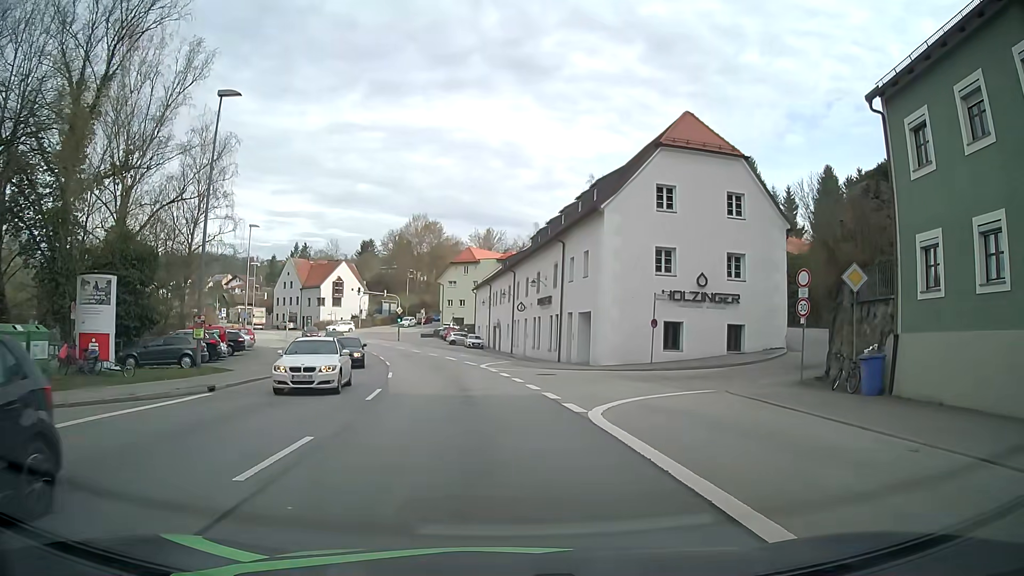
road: primary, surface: asphalt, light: Day
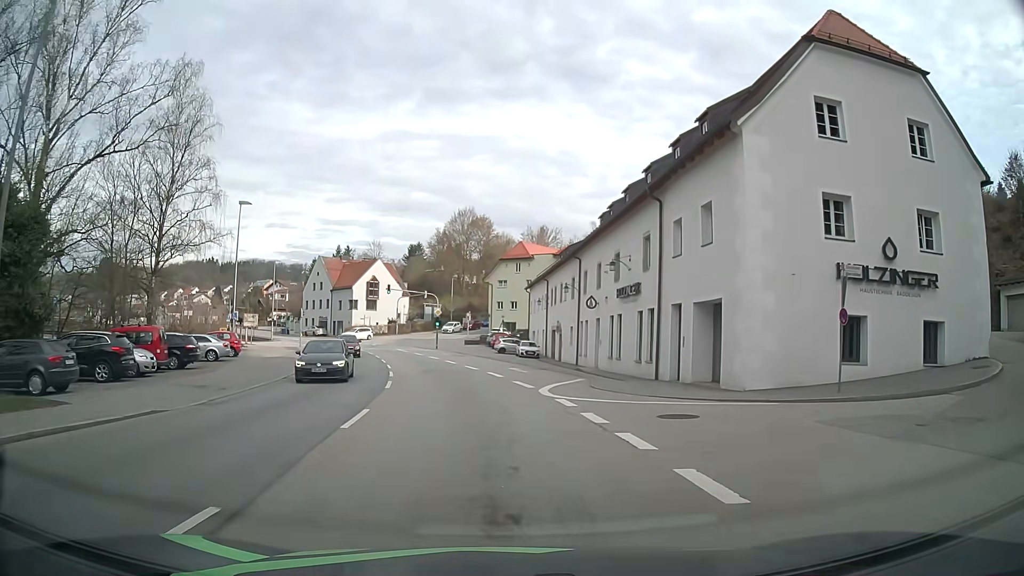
(-0.8, +13.6) m; -6°
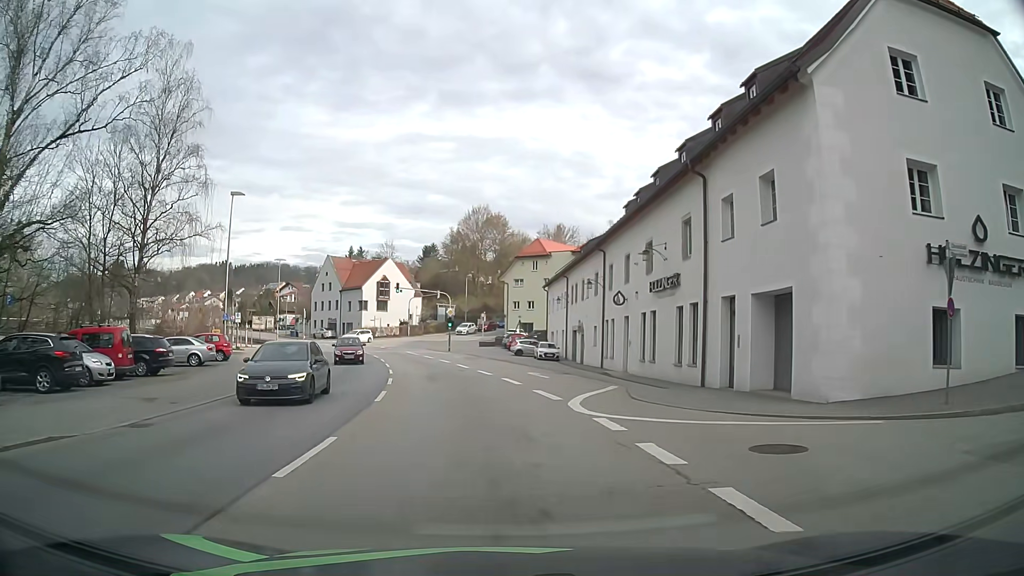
(0.0, +4.2) m; 0°
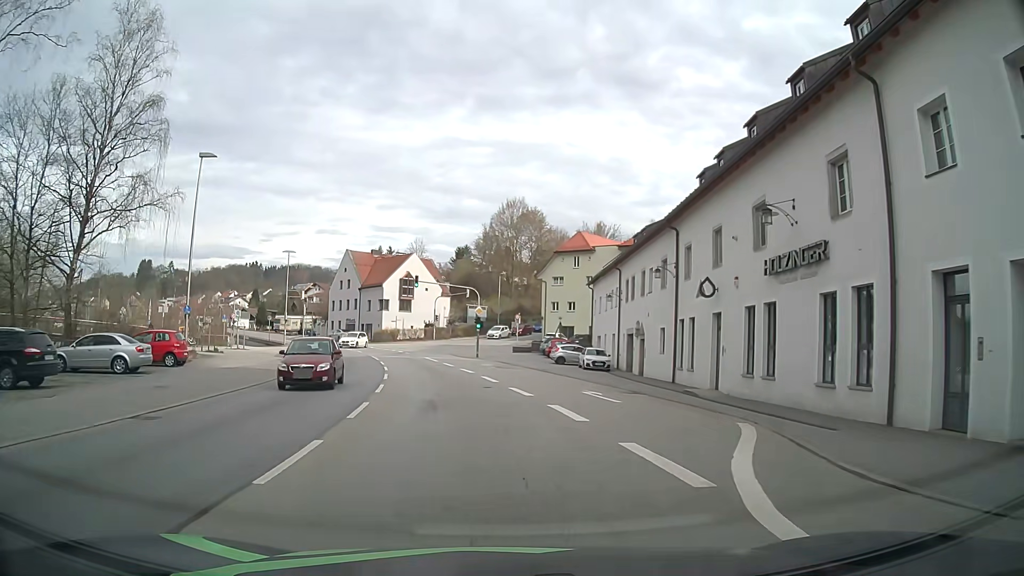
(-0.3, +9.9) m; -4°
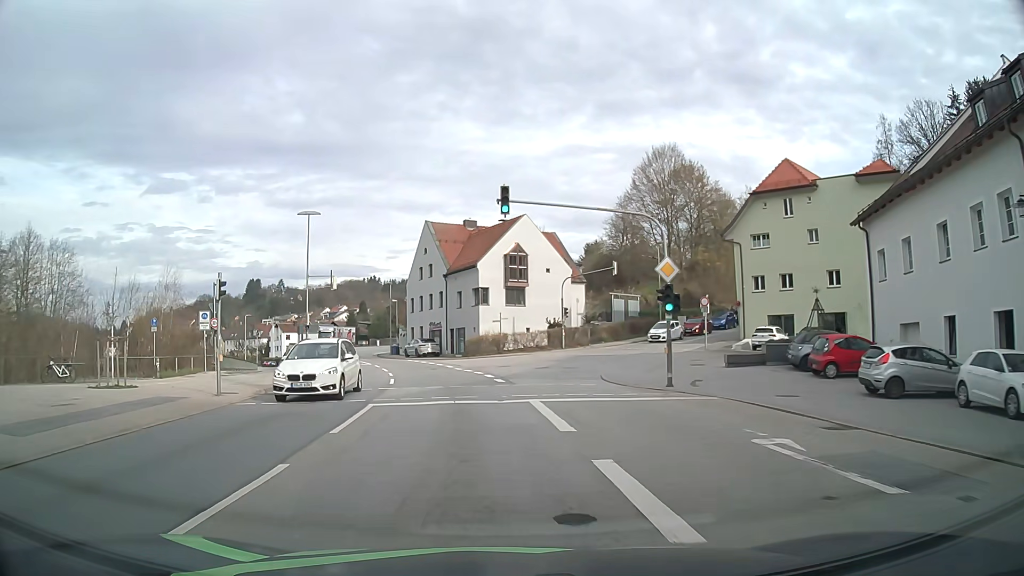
(-2.4, +31.7) m; -10°
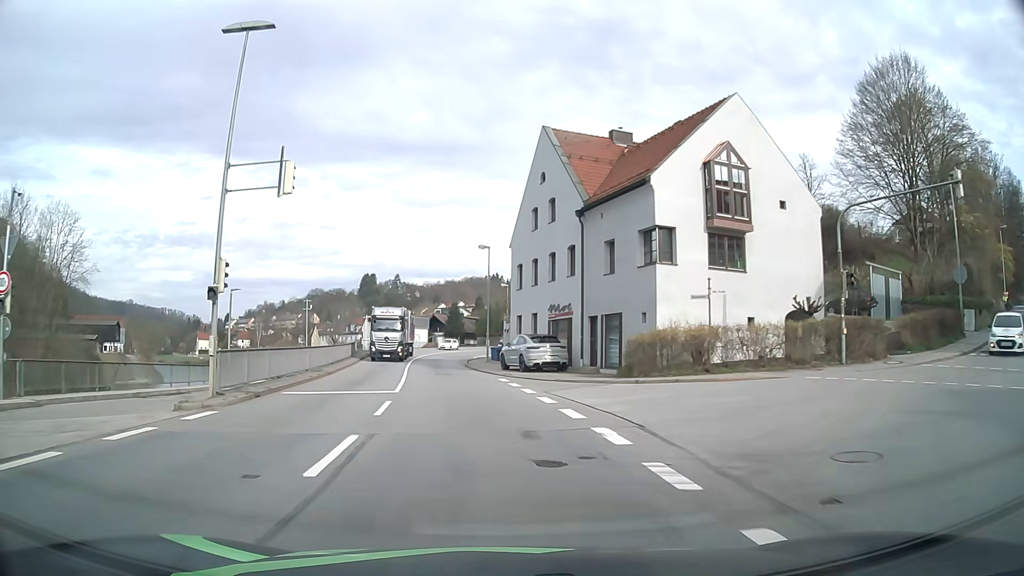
(-2.8, +28.7) m; -11°
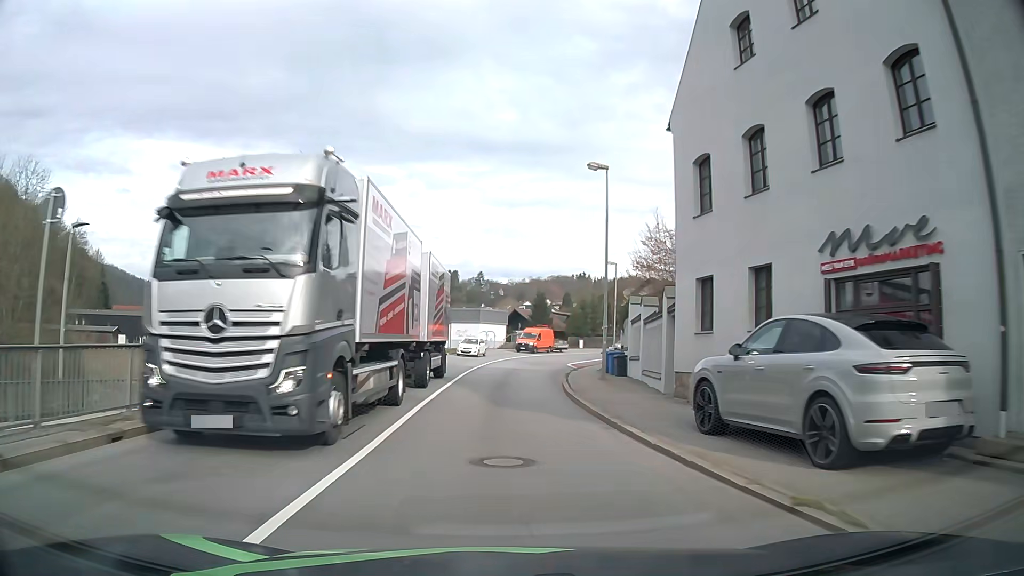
(-1.6, +22.5) m; -7°
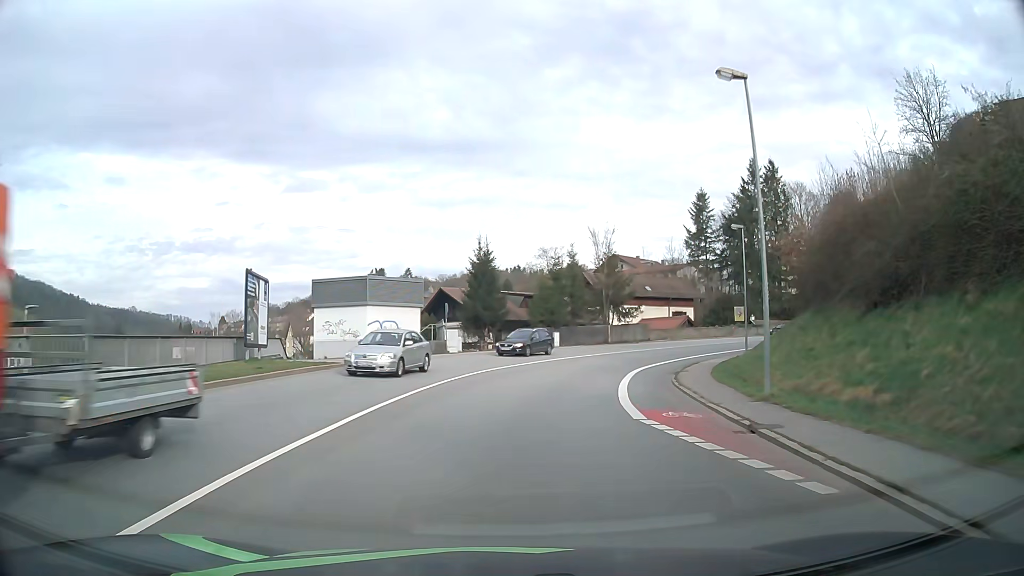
(+0.6, +39.1) m; +5°
(0, +10) (+2, +20) (+4, +30) (+8, +39) (+13, +47) (+20, +55) (+28, +61) (+36, +66) (+45, +71) (+54, +75) m
